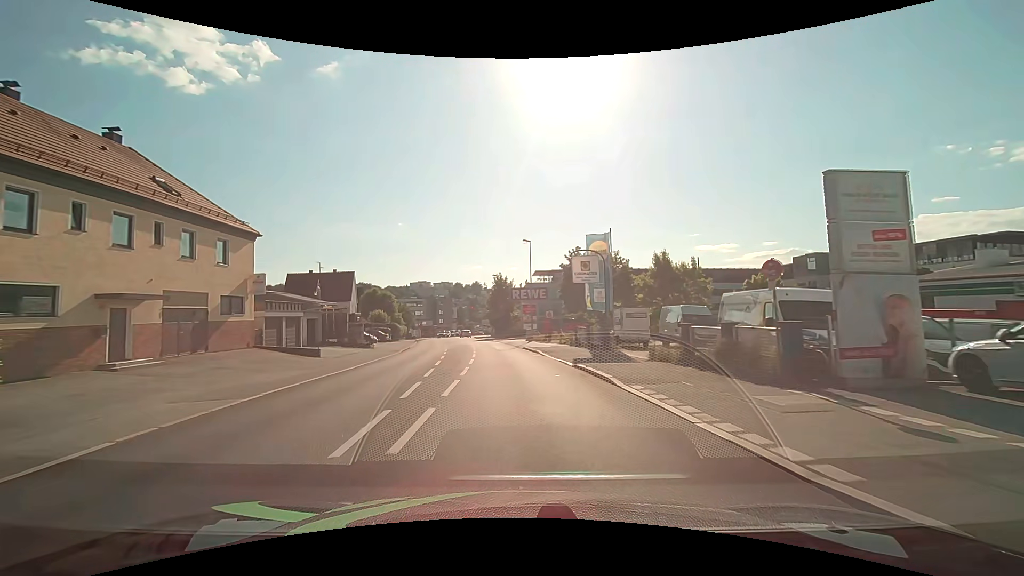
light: Day
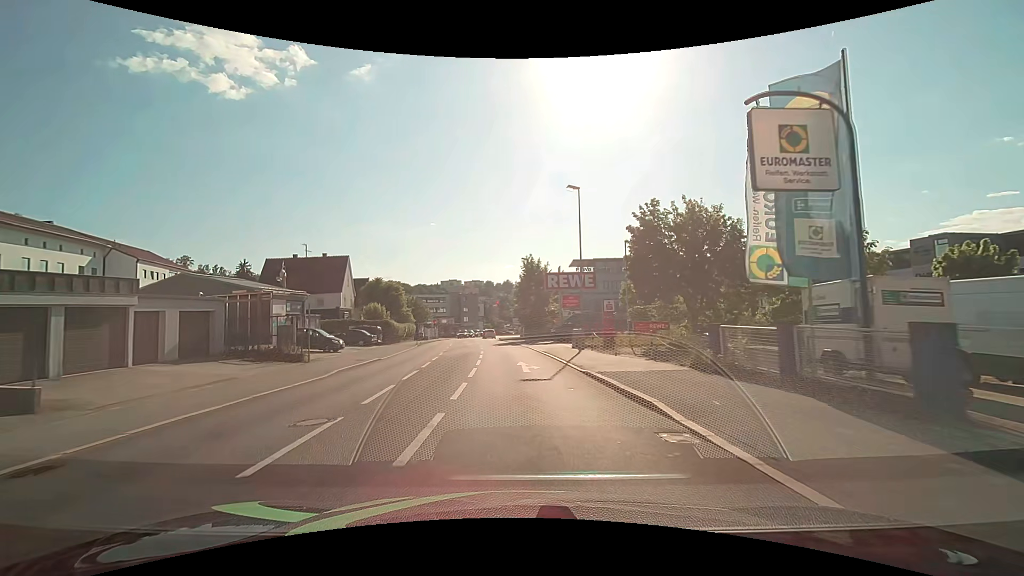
(-0.5, +19.0) m; -4°
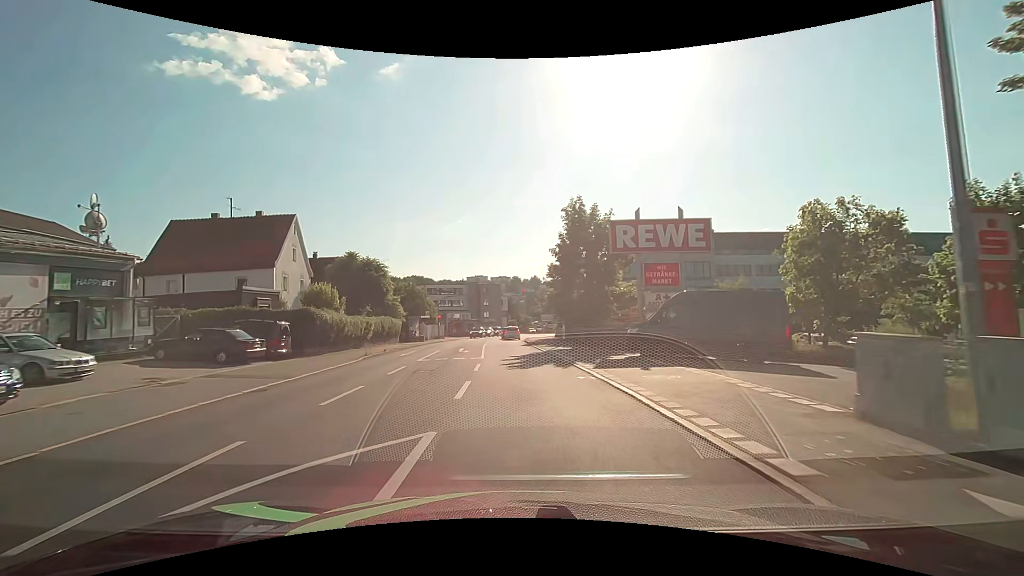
(-0.8, +24.9) m; -3°
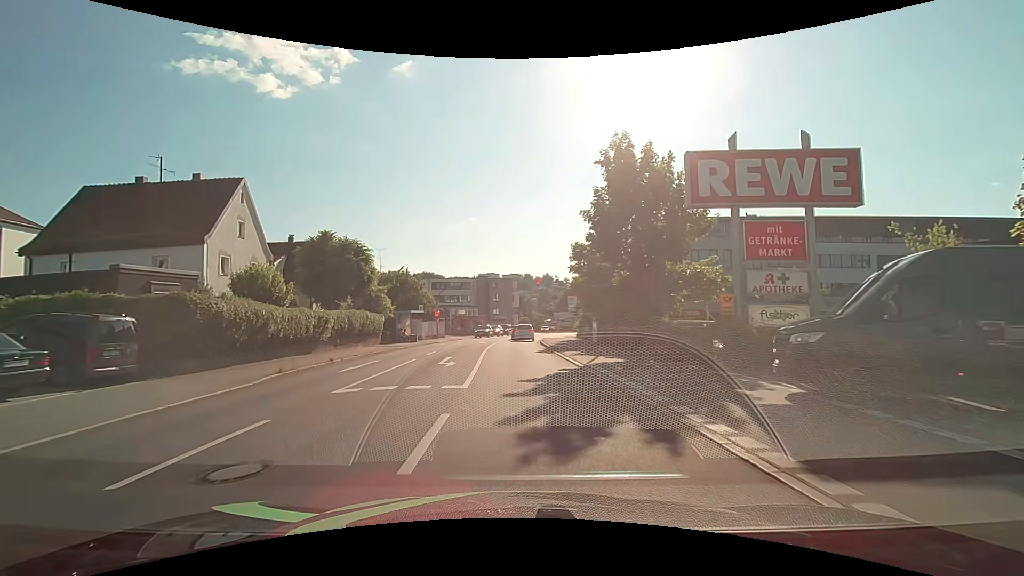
(-0.1, +10.8) m; -1°
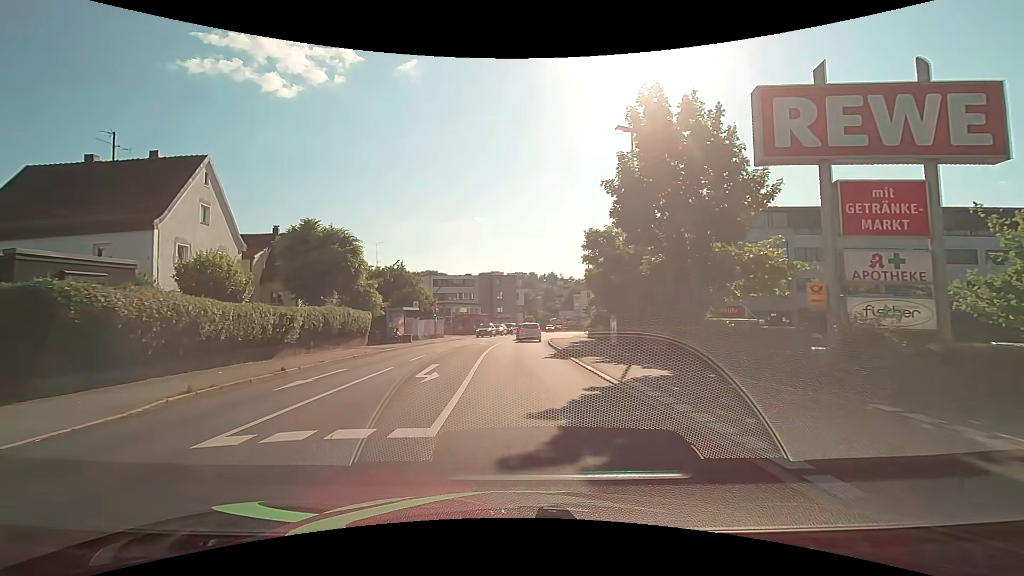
(0.0, +4.6) m; -1°
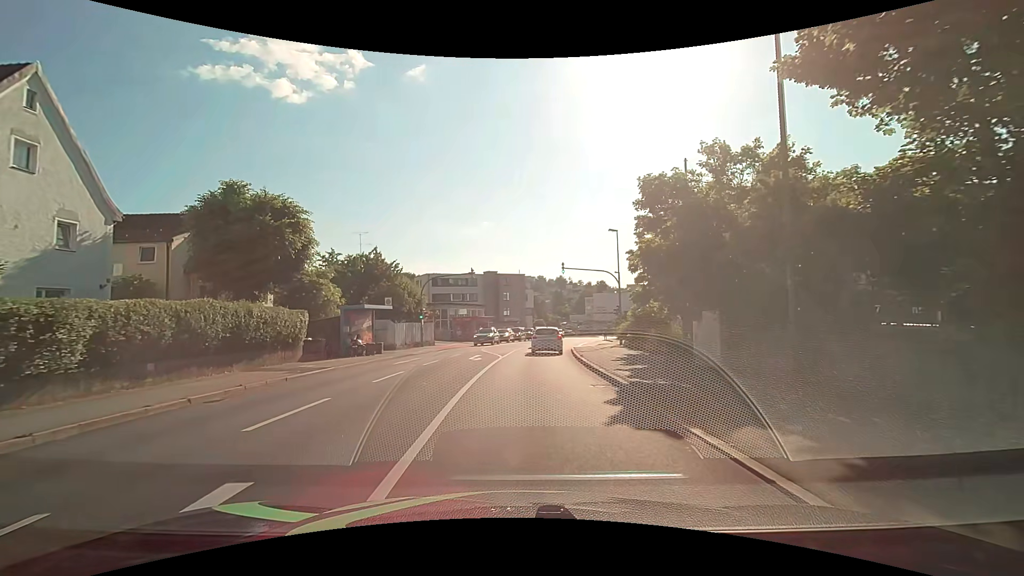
(-0.1, +11.9) m; -1°
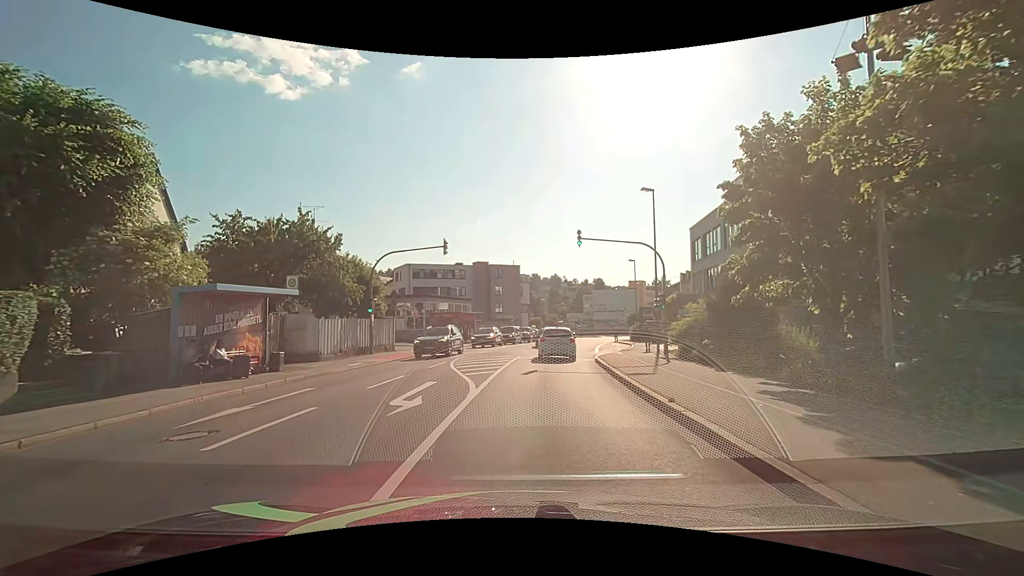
(+0.2, +13.0) m; +2°
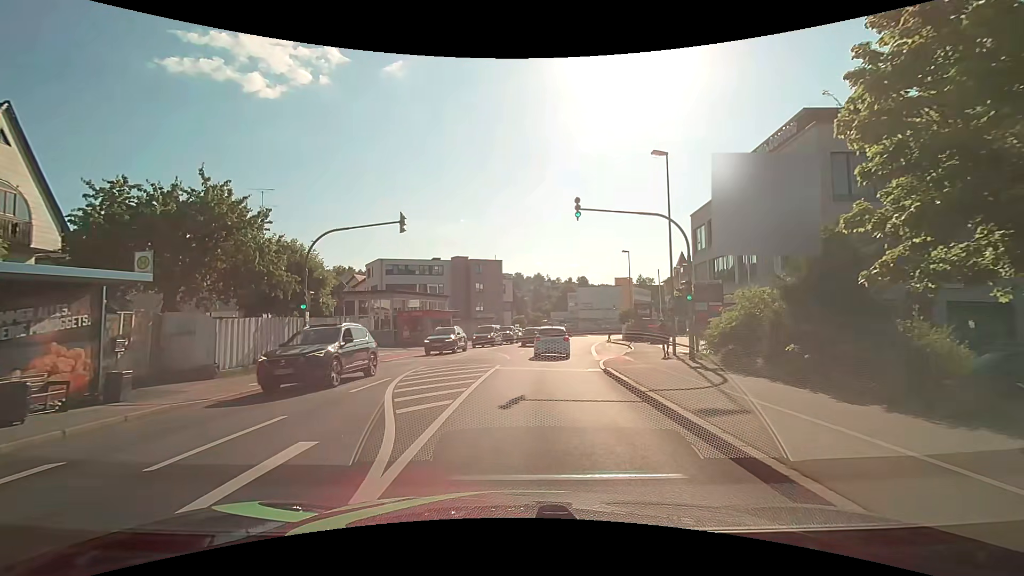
(+0.1, +6.6) m; +1°
(0, +10) (+1, +20) (+2, +30) (+2, +40) (+2, +50) (+4, +60) (+6, +70) (+8, +79) (+11, +89) (+14, +98) m
